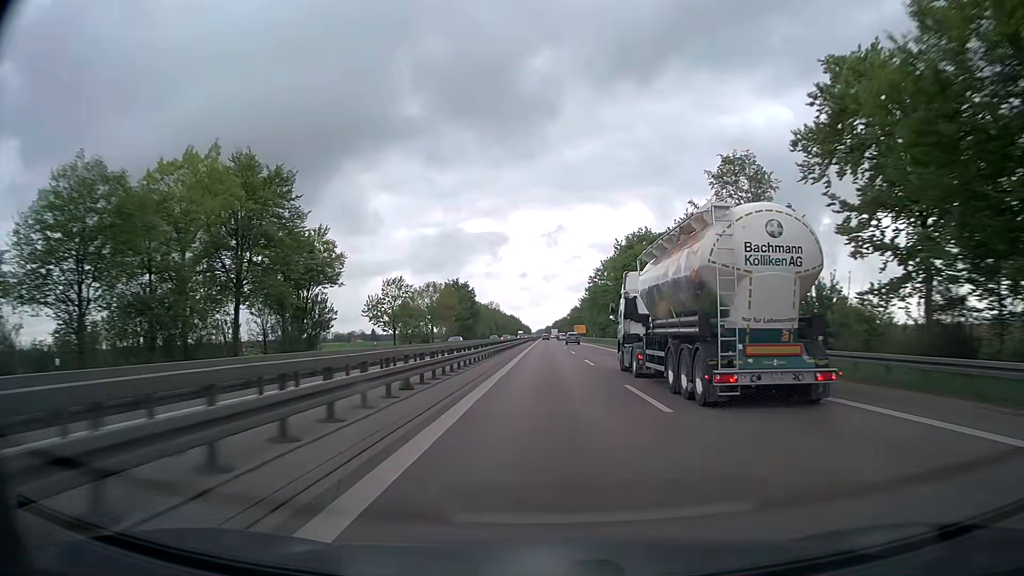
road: trunk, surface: asphalt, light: Day
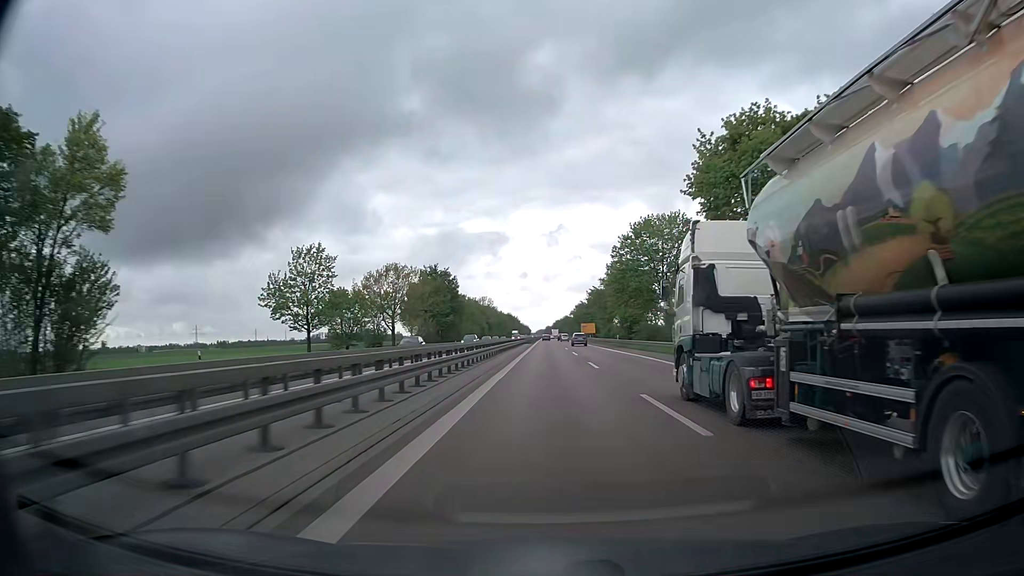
(-0.1, +38.8) m; 0°
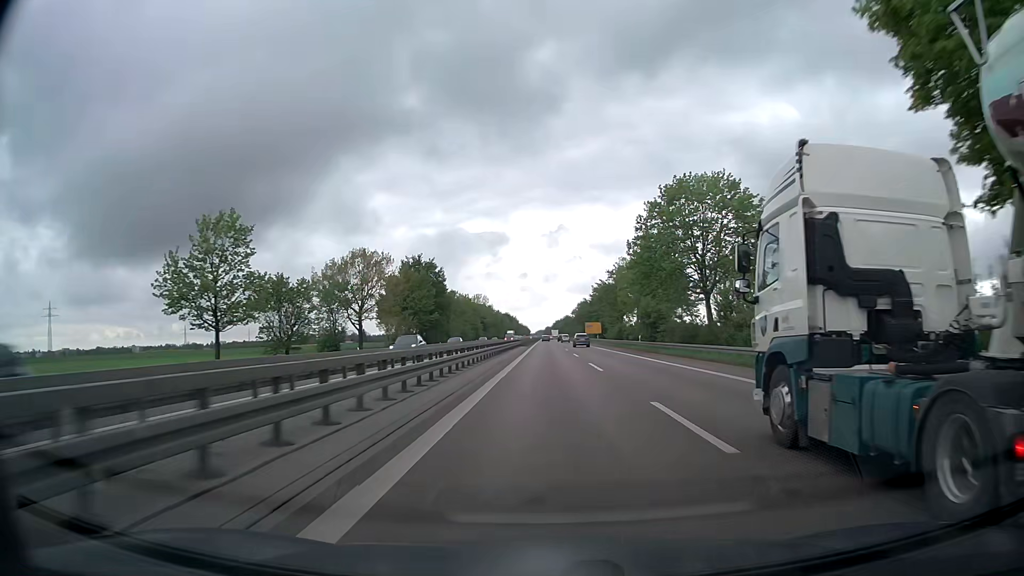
(0.0, +19.6) m; 0°
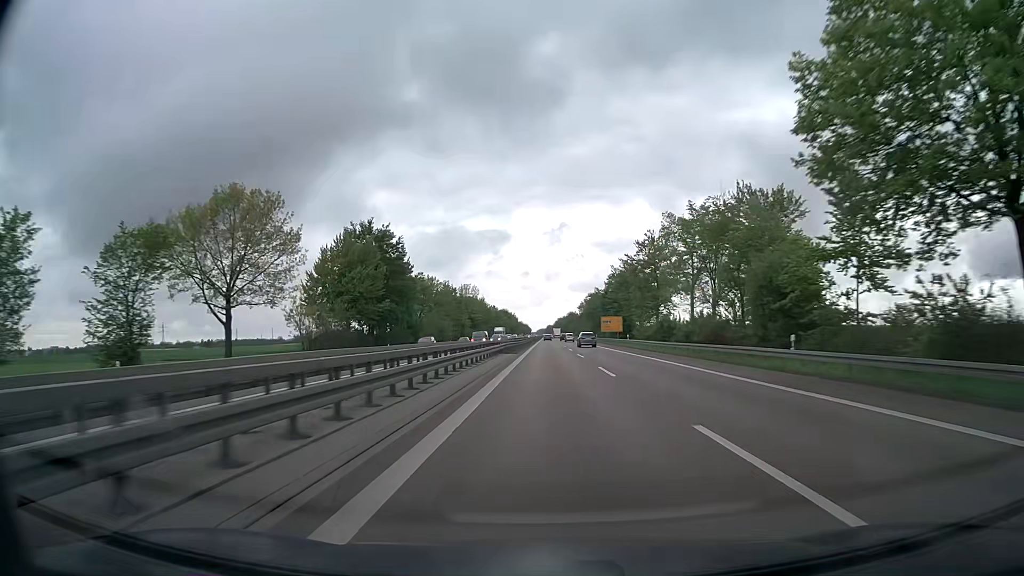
(0.0, +39.7) m; 0°
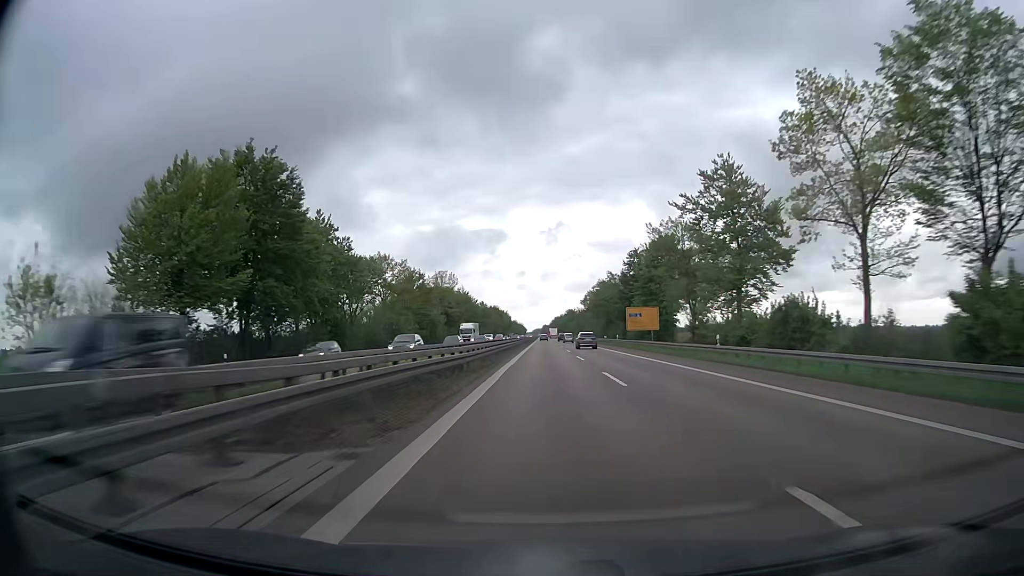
(+0.1, +40.2) m; +1°
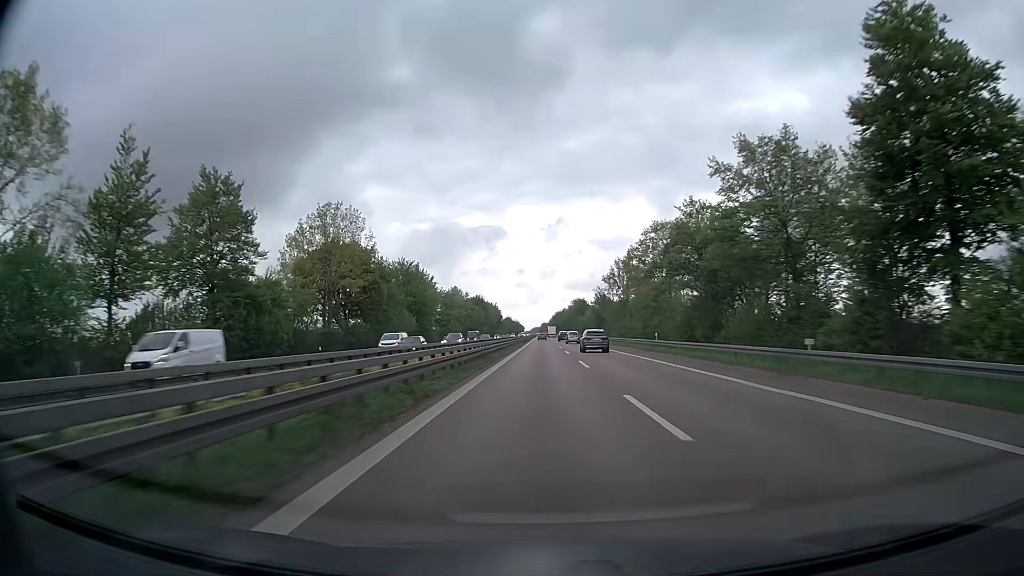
(0.0, +81.1) m; 0°
(0, +10) (0, +20) (0, +30) (0, +40) (0, +50) (0, +60) (0, +70) (0, +80) (0, +90) (0, +100) m
